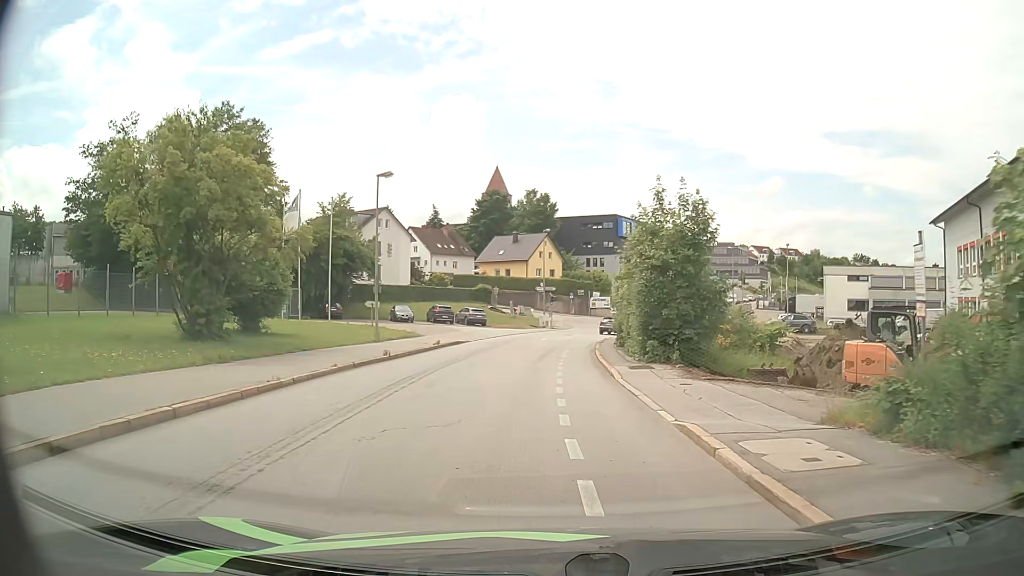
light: Day
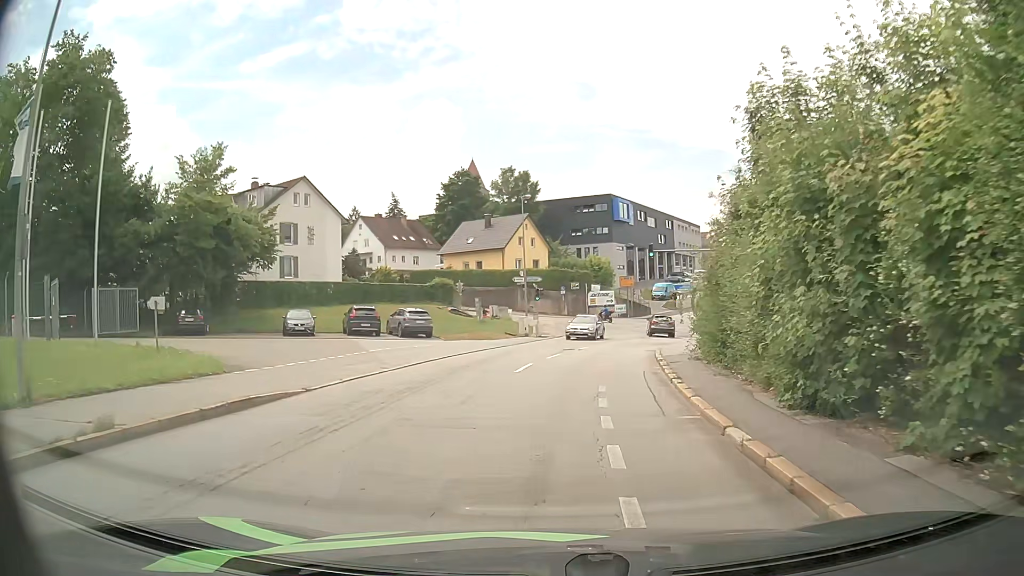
(+0.1, +22.9) m; +1°
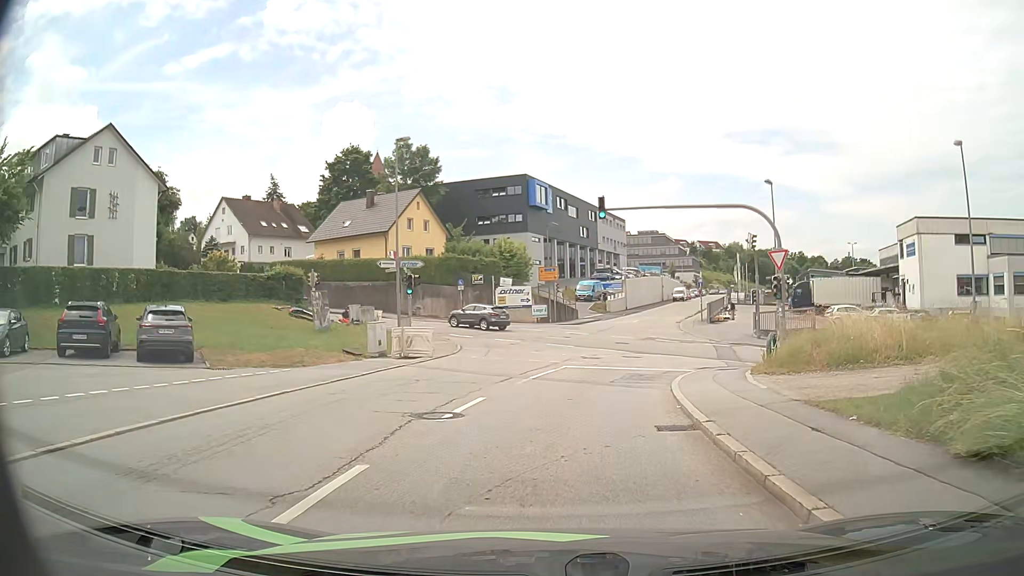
(+1.3, +18.6) m; +8°
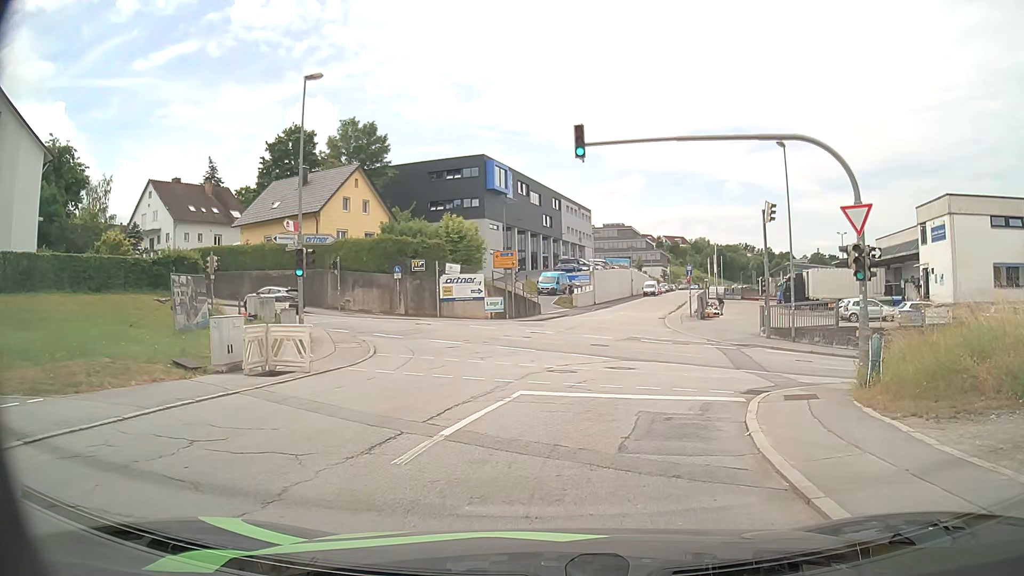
(+0.3, +9.1) m; +3°
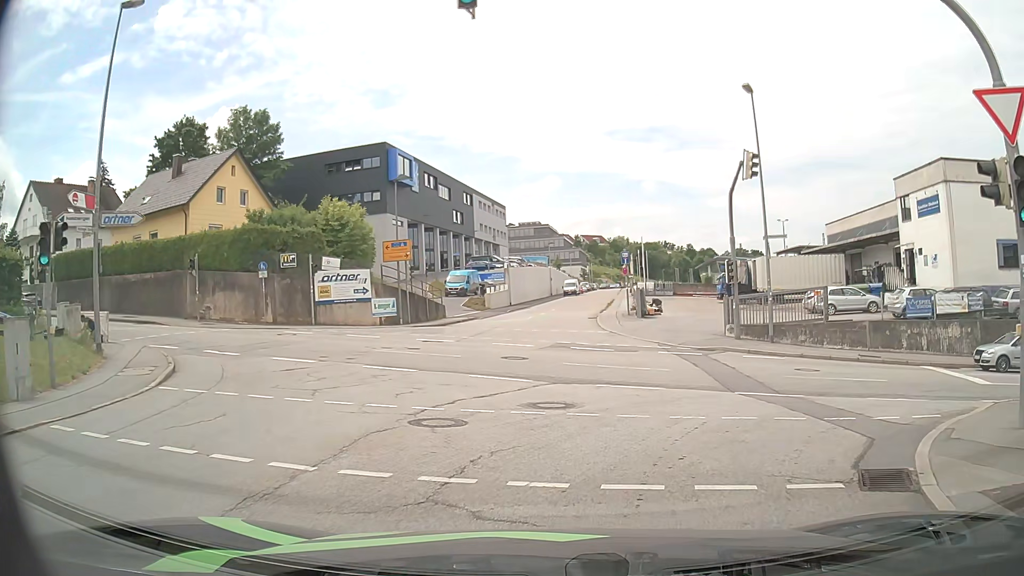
(+0.6, +8.5) m; +7°
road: residential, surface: asphalt
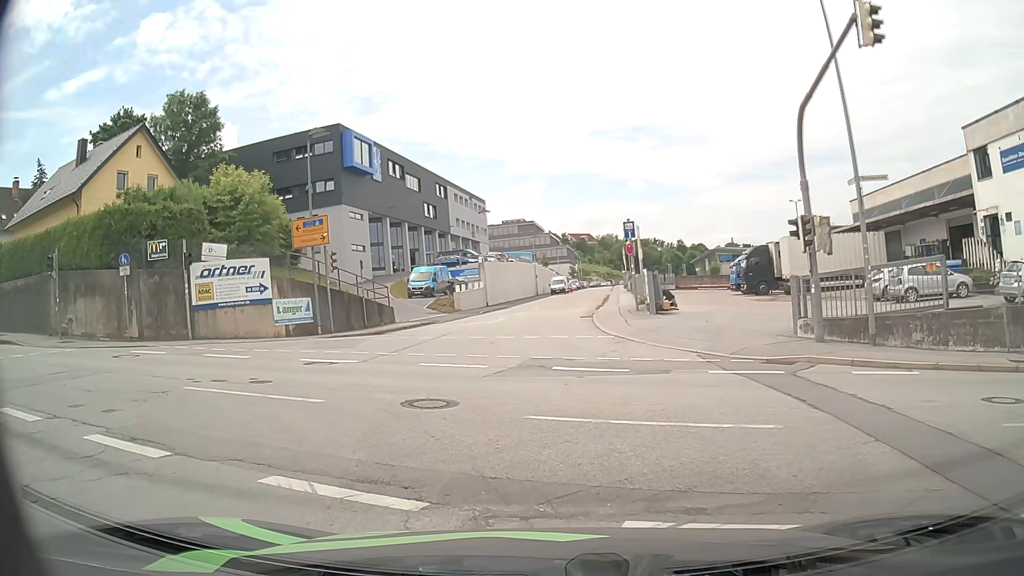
(+0.6, +10.4) m; +3°
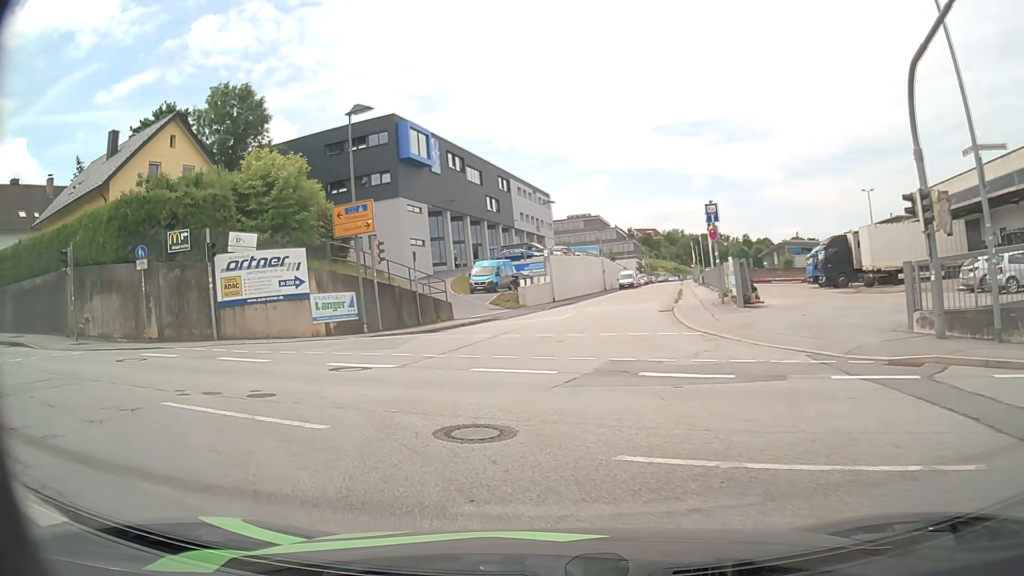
(-0.2, +2.8) m; -7°
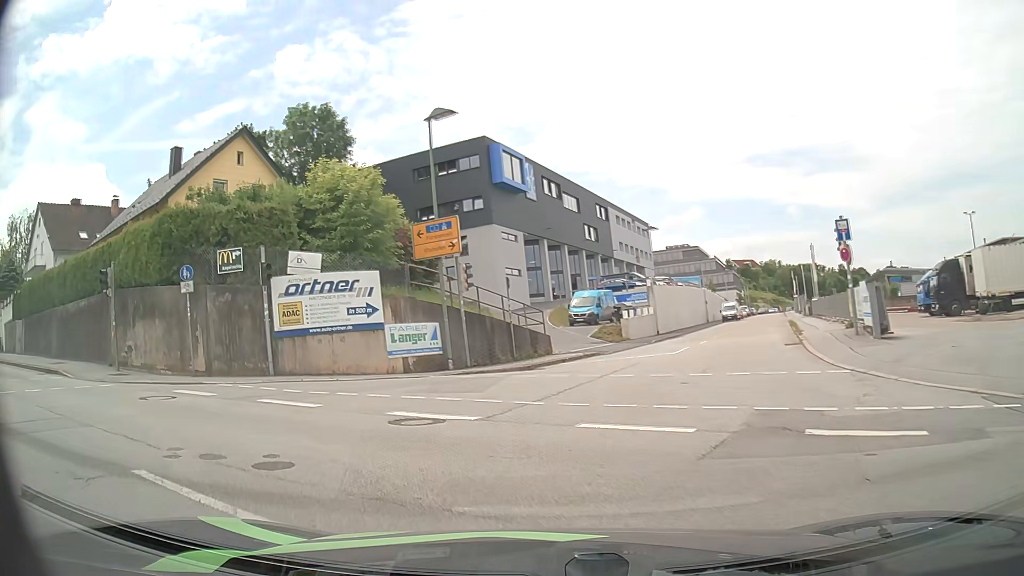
(-0.2, +3.0) m; -8°
(-3, +9) (-12, +15) (-21, +19) (-29, +24) (-38, +29) (-47, +34) (-55, +39) (-64, +44) (-73, +49) (-81, +54) m
